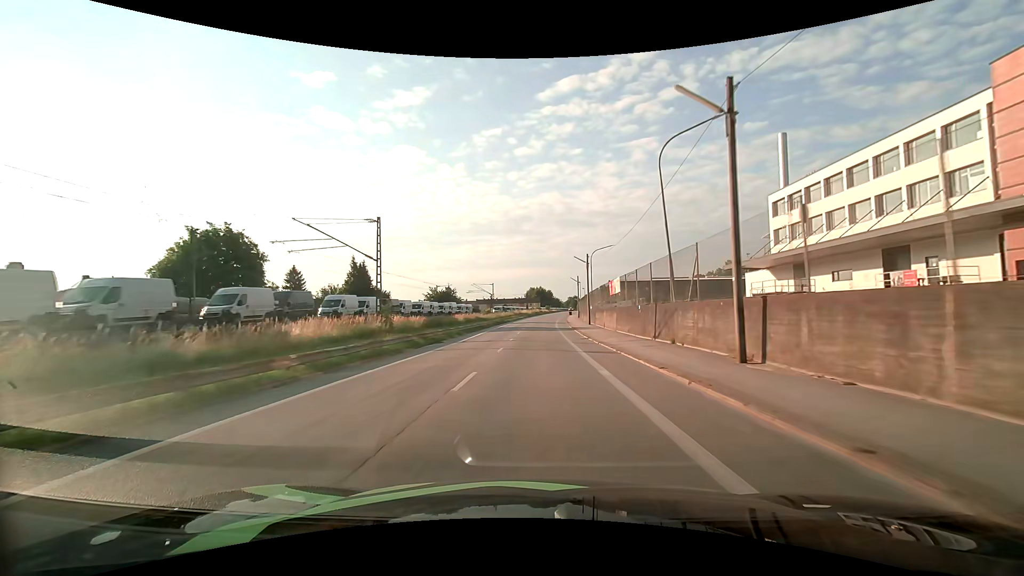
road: unclassified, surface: asphalt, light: Day
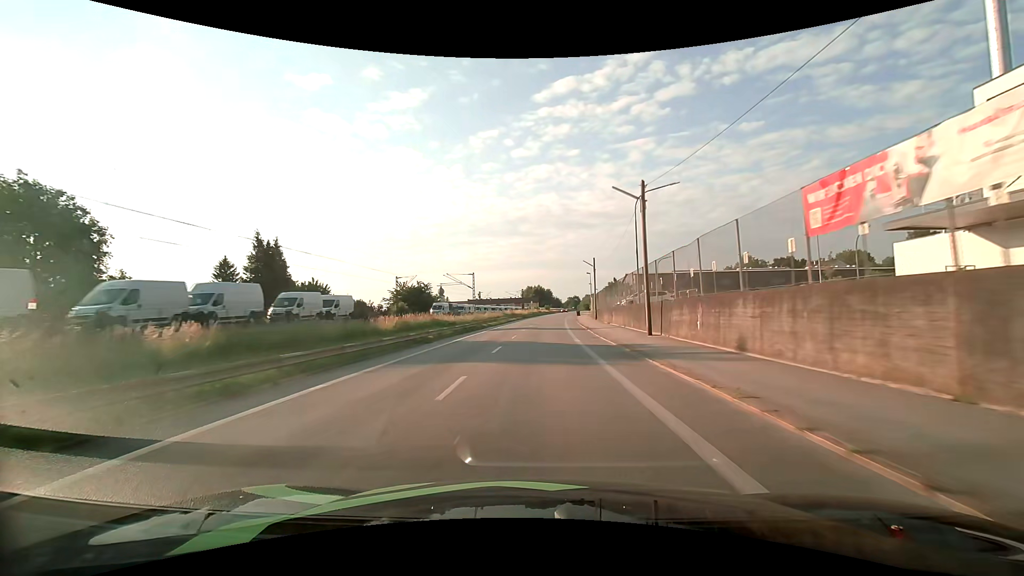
(+0.1, +28.7) m; 0°
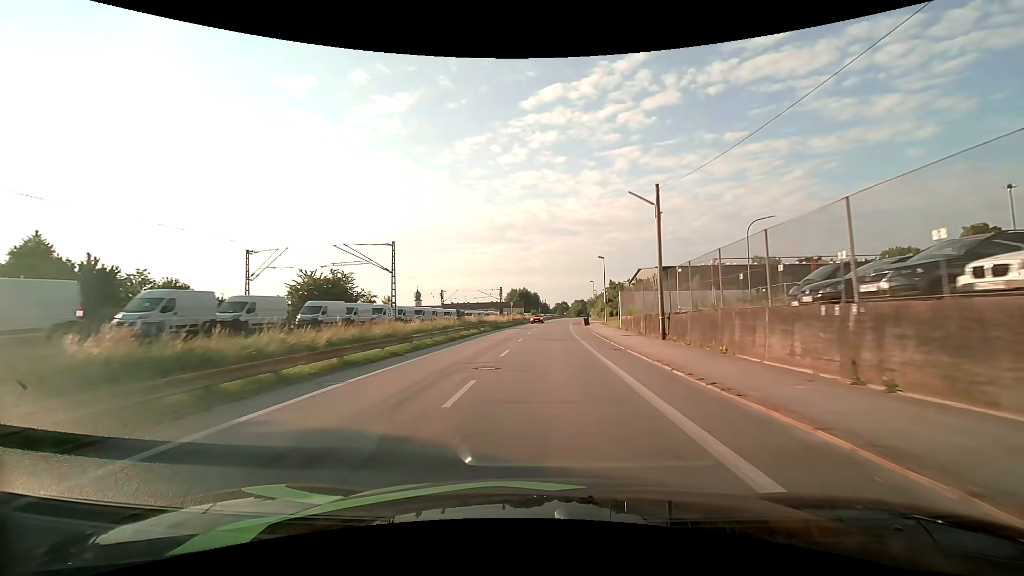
(+0.4, +36.6) m; +2°
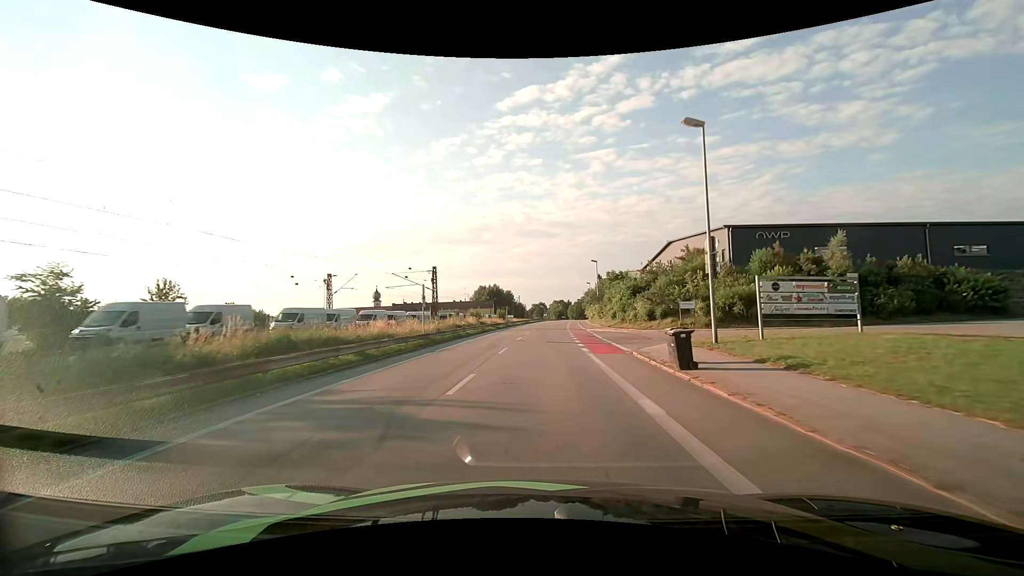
(+1.2, +44.0) m; +3°
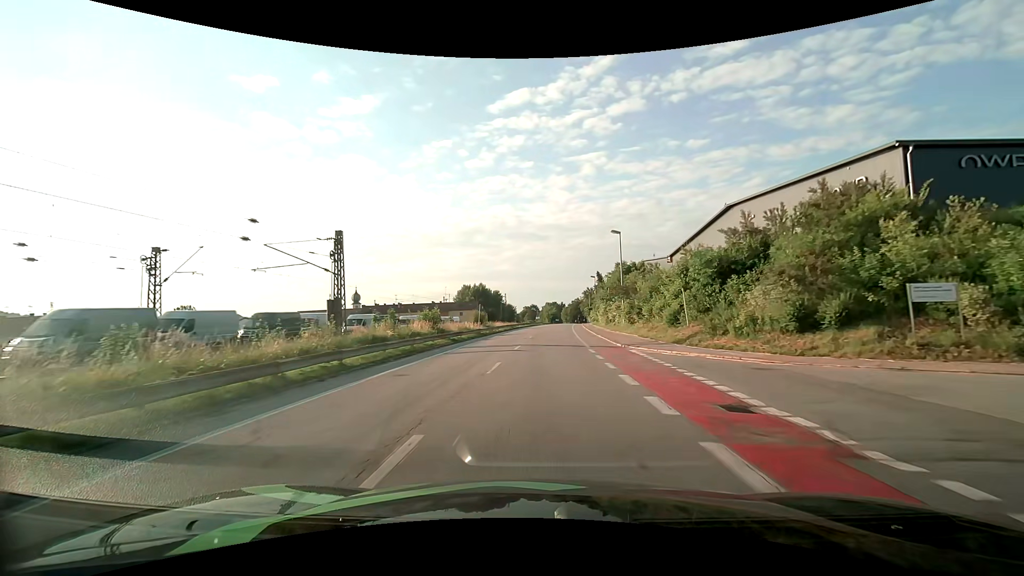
(+0.2, +23.8) m; +1°
(0, +10) (0, +20) (+1, +30) (+1, +40) (+2, +50) (+2, +60) (+3, +70) (+4, +80) (+4, +90) (+5, +100) m
